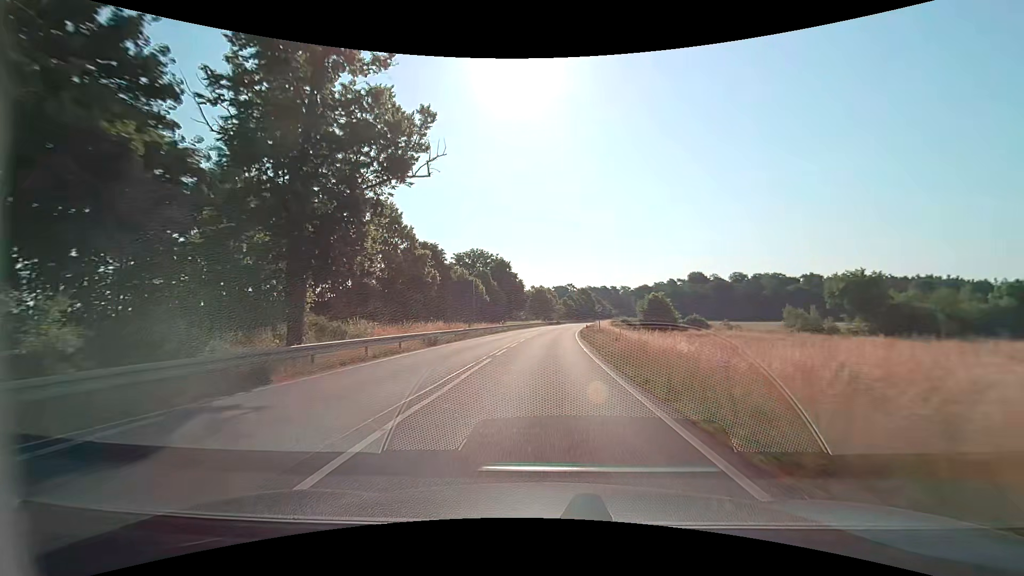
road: primary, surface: asphalt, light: Day
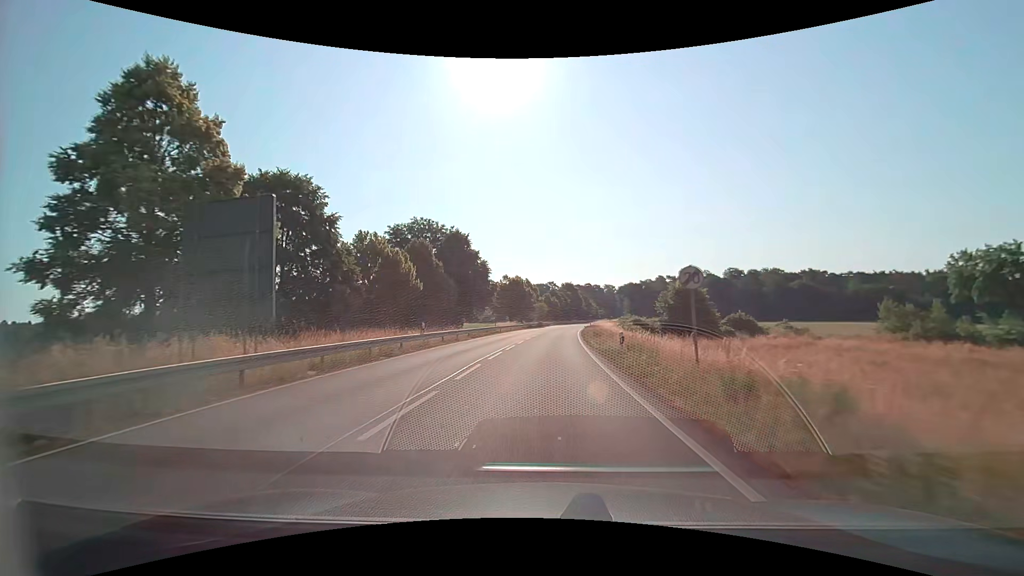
(+0.6, +31.7) m; +2°
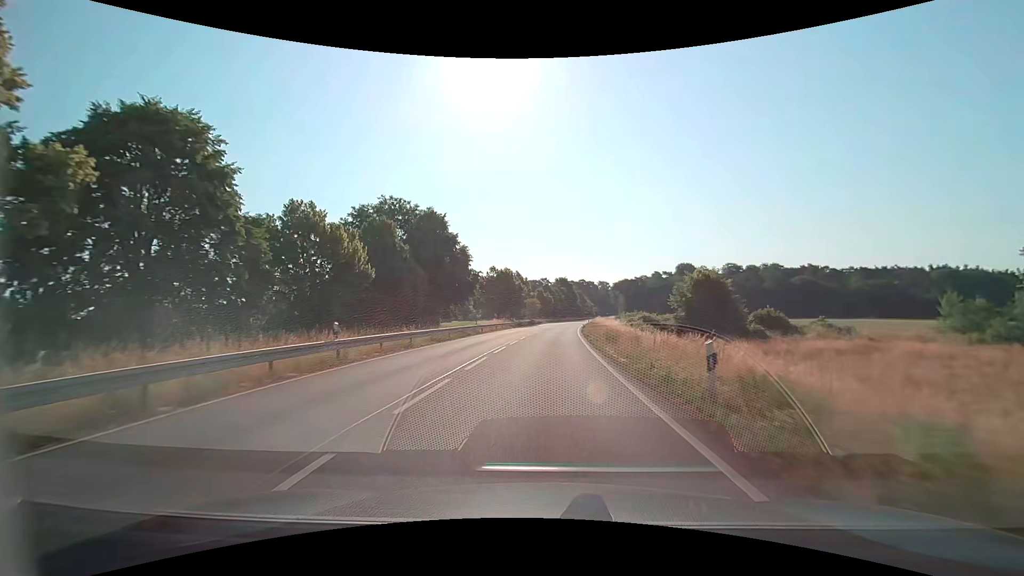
(+0.1, +10.7) m; +1°
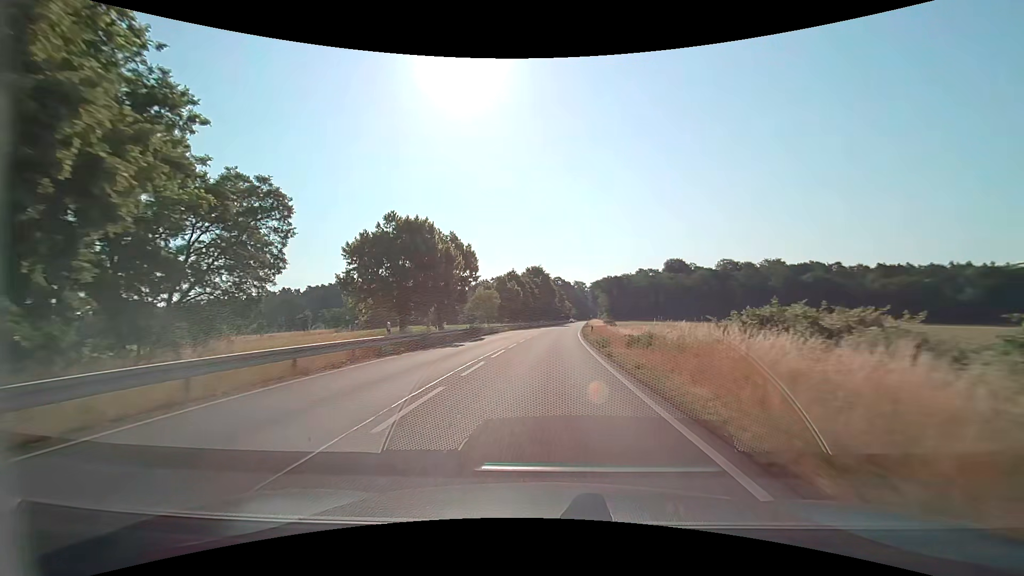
(+1.3, +42.8) m; +3°
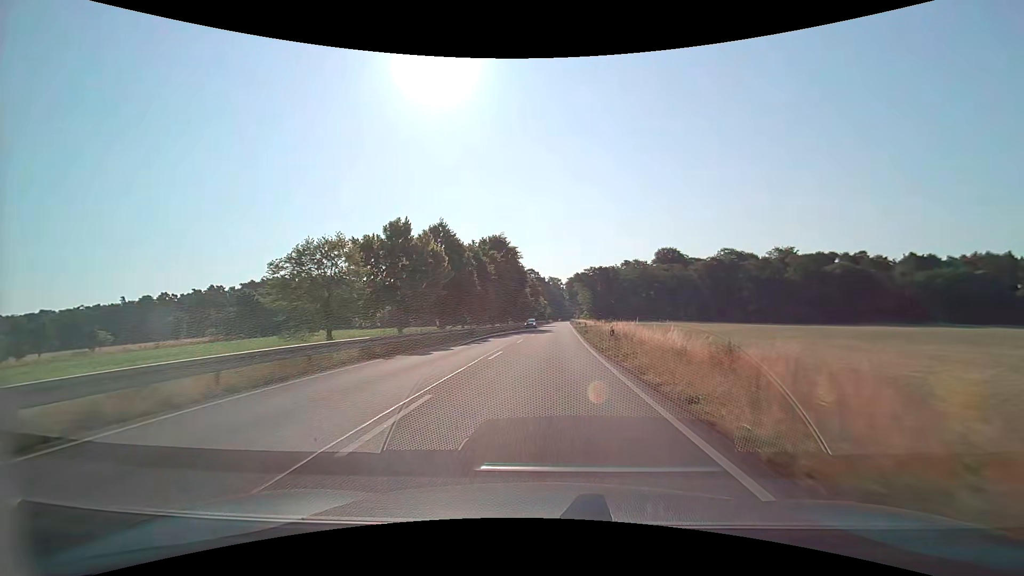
(+1.2, +42.9) m; +3°
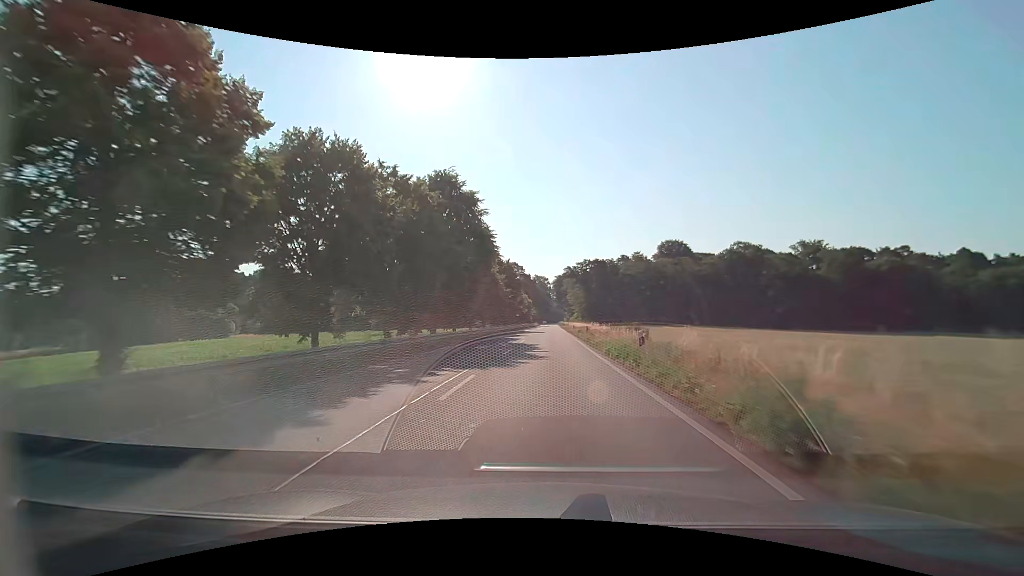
(+0.6, +32.2) m; +2°
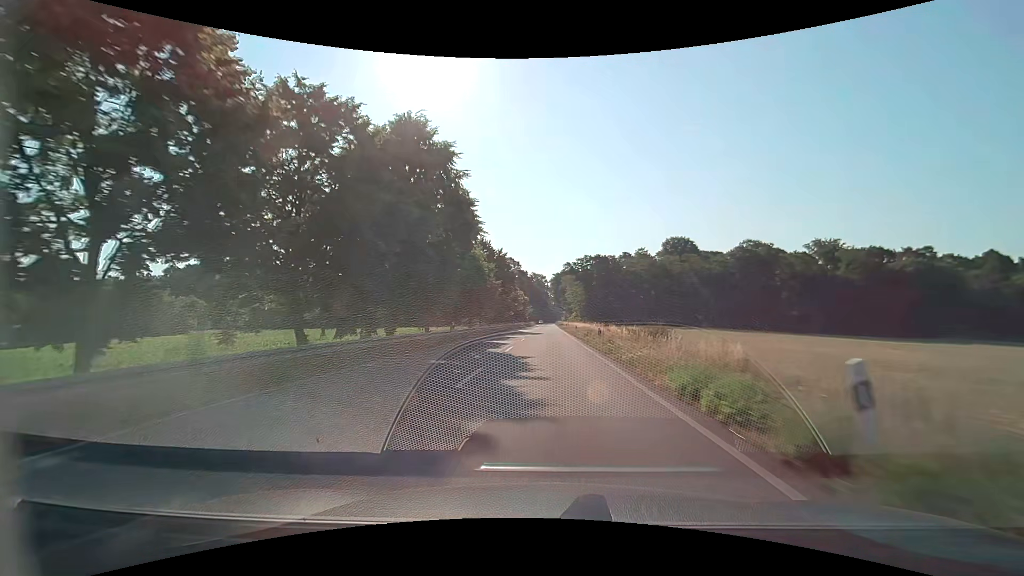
(0.0, +10.7) m; 0°
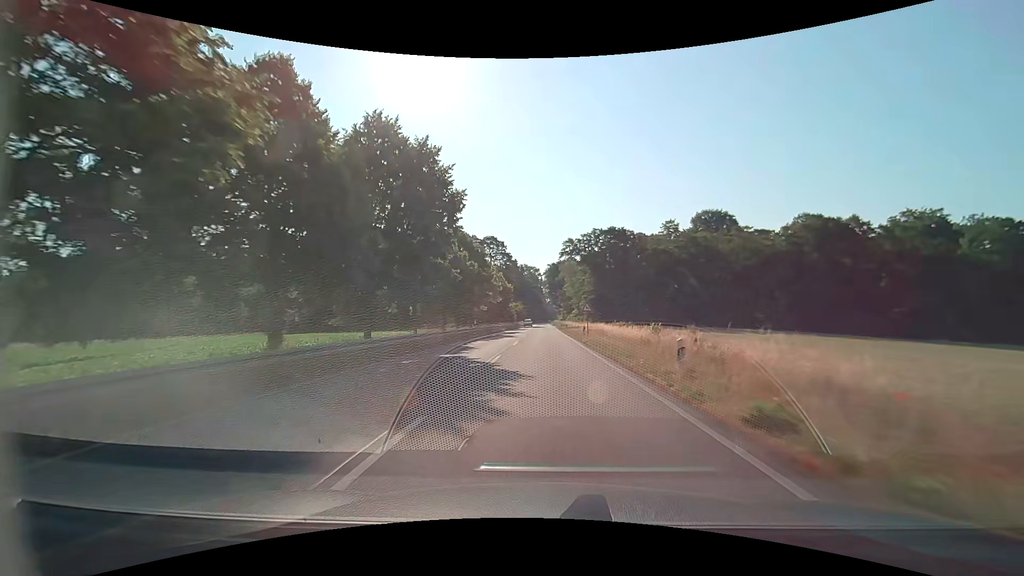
(+0.3, +42.9) m; +1°
(0, +10) (0, +20) (0, +30) (0, +40) (0, +50) (0, +60) (0, +70) (0, +80) (0, +90) (0, +100) m
